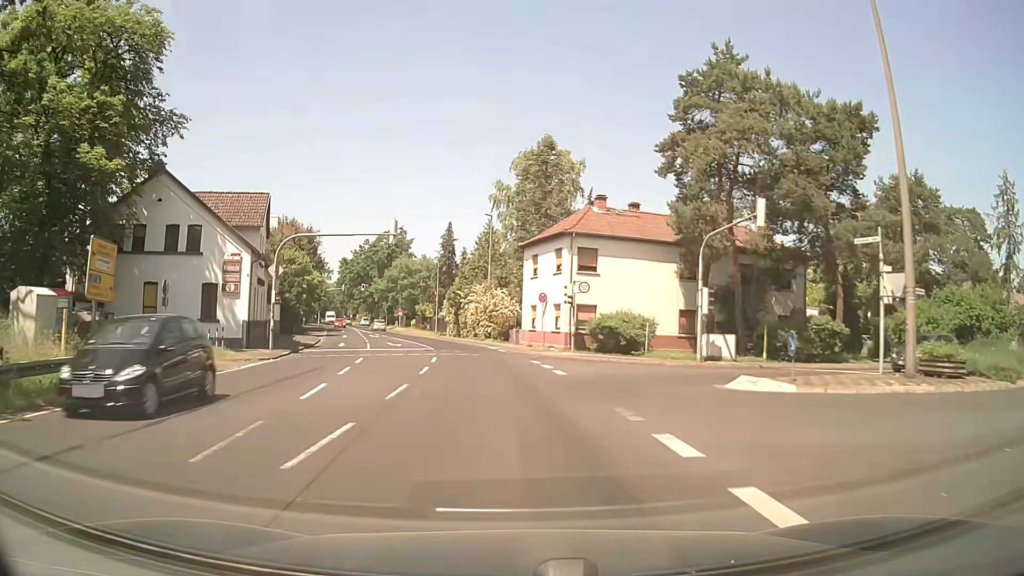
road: secondary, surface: asphalt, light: Day
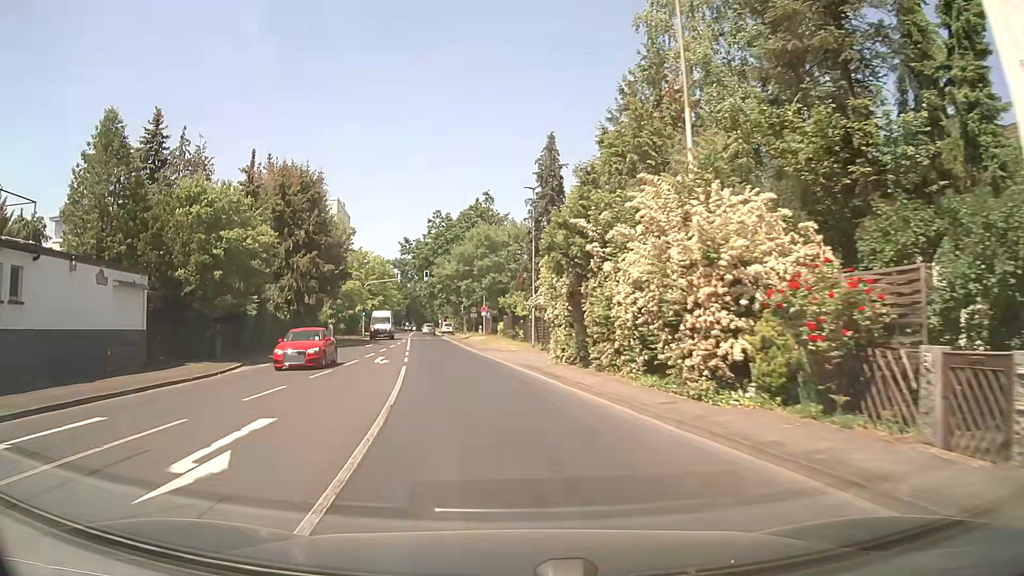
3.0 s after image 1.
(-3.4, +36.7) m; -10°
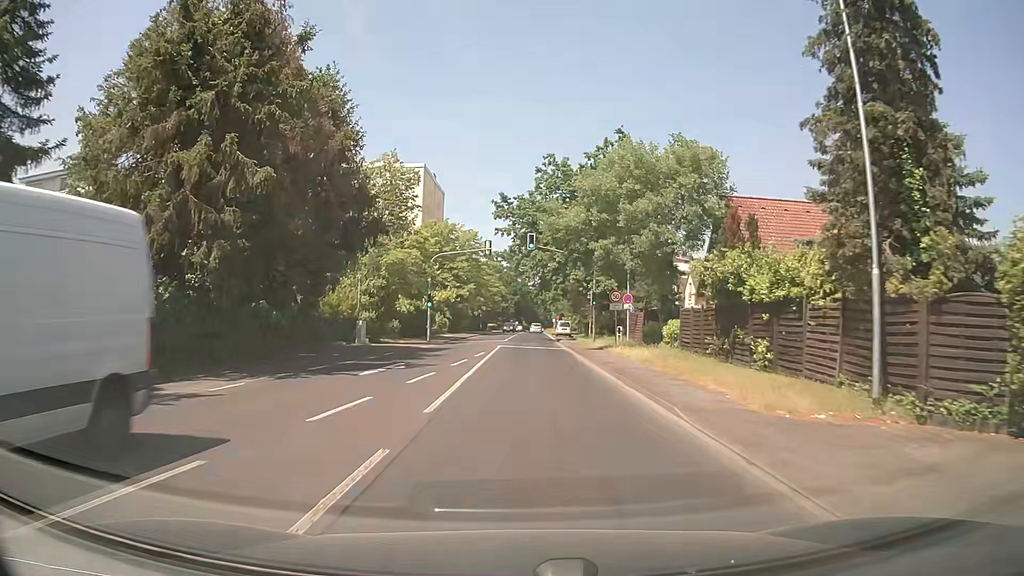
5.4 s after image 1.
(-2.7, +27.9) m; -9°
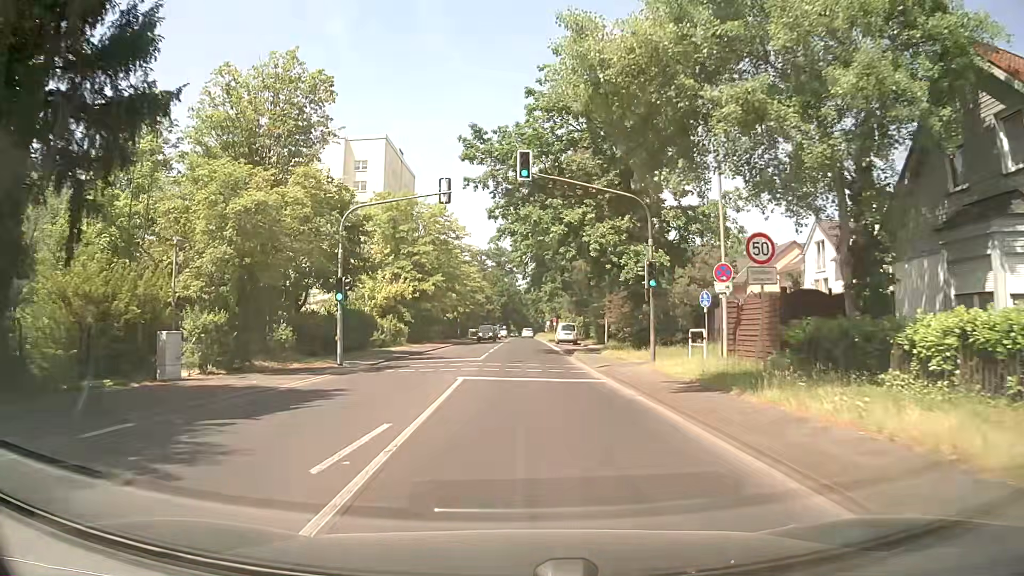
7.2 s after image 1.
(+0.1, +20.9) m; +1°
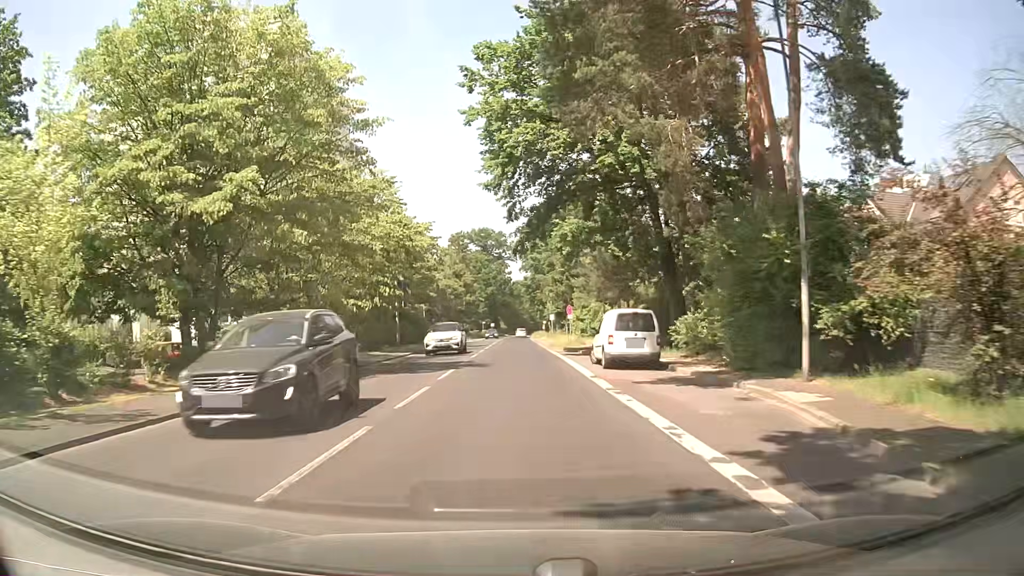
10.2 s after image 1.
(+0.8, +37.1) m; +2°
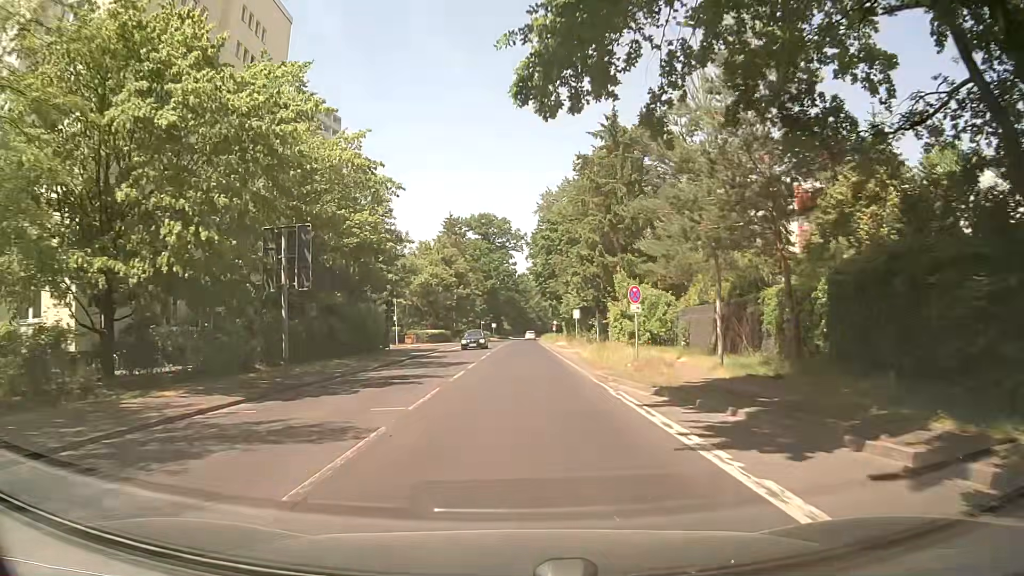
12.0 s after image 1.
(-0.3, +23.9) m; -1°
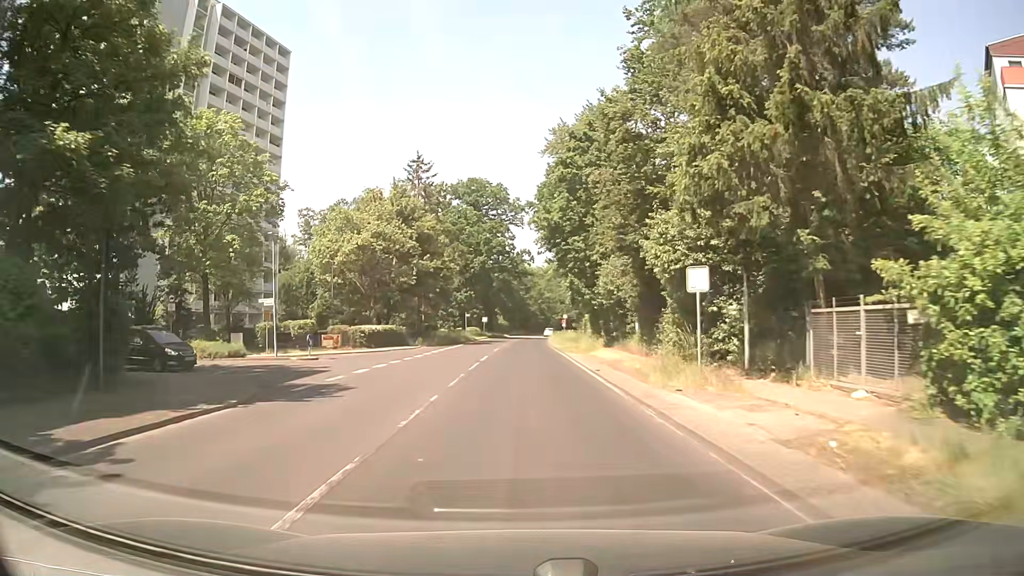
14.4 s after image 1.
(+0.2, +32.2) m; 0°
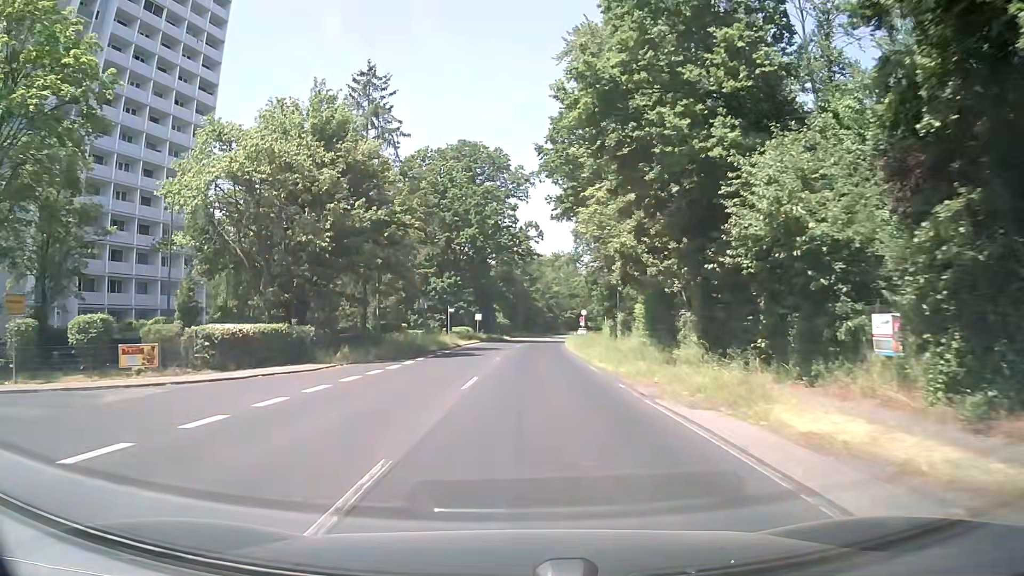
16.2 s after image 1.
(+0.2, +24.3) m; 0°
(0, +10) (0, +20) (0, +30) (+1, +40) (+1, +50) (+2, +60) (+2, +70) (+4, +80) (+5, +90) (+7, +100) m
